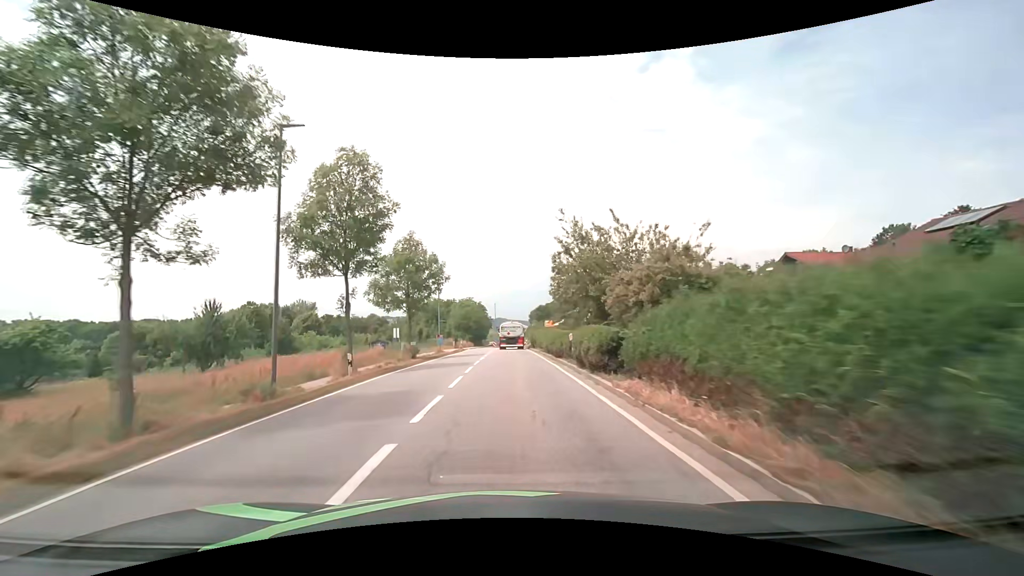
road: secondary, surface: asphalt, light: Day
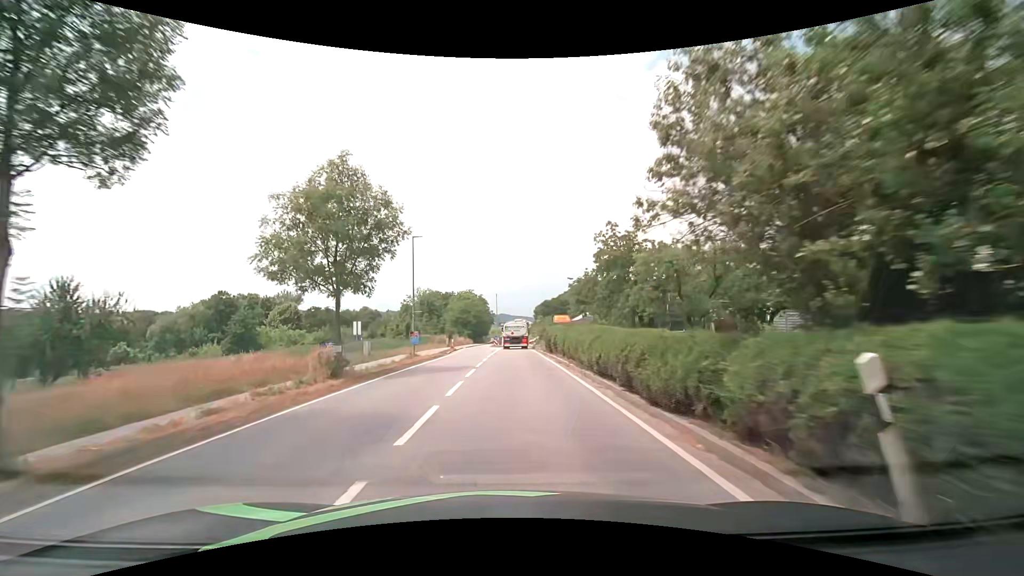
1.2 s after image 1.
(0.0, +14.9) m; 0°
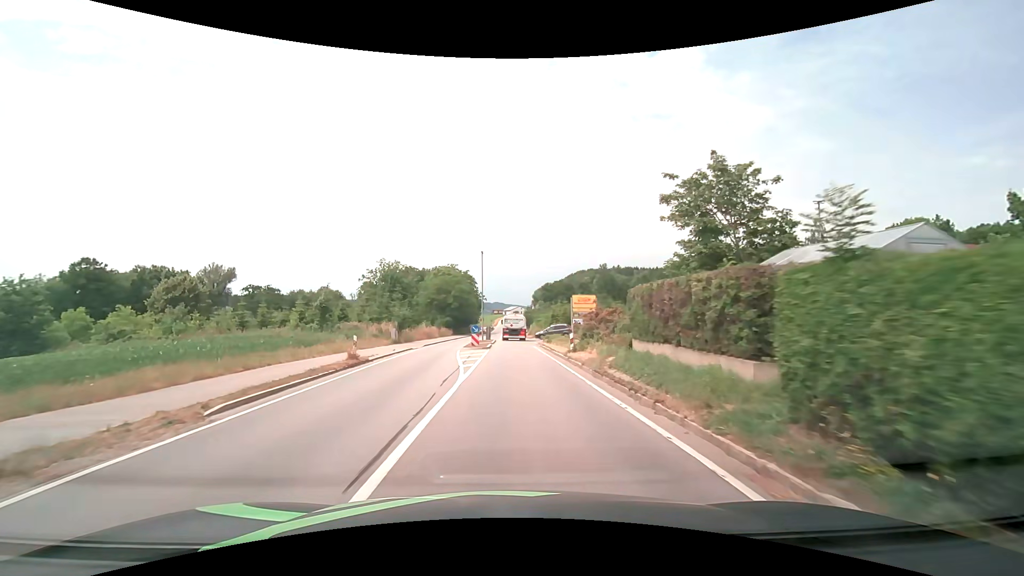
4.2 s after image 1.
(+0.2, +35.0) m; 0°
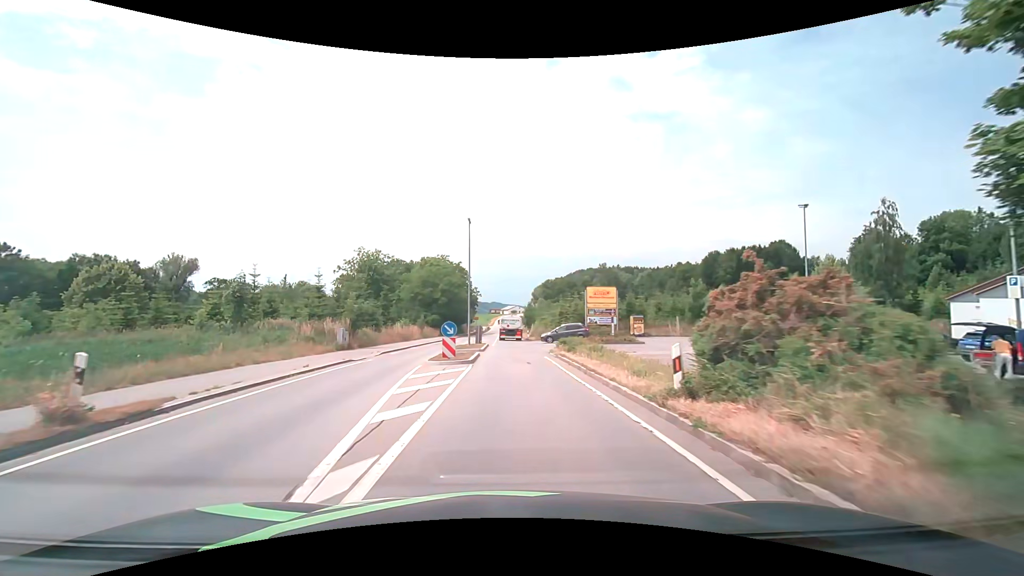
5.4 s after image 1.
(+0.1, +13.8) m; +1°
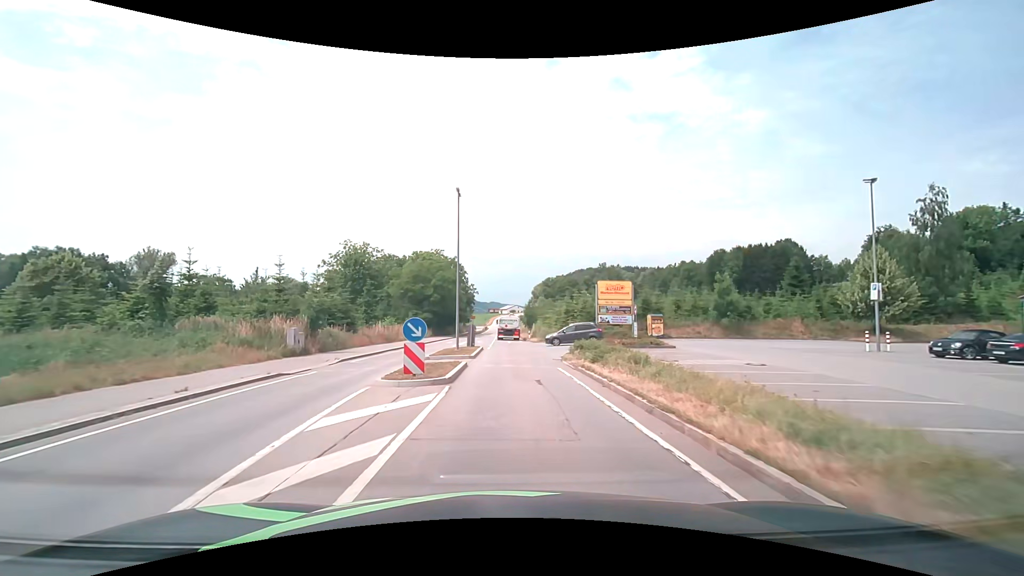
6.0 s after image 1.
(0.0, +7.0) m; 0°
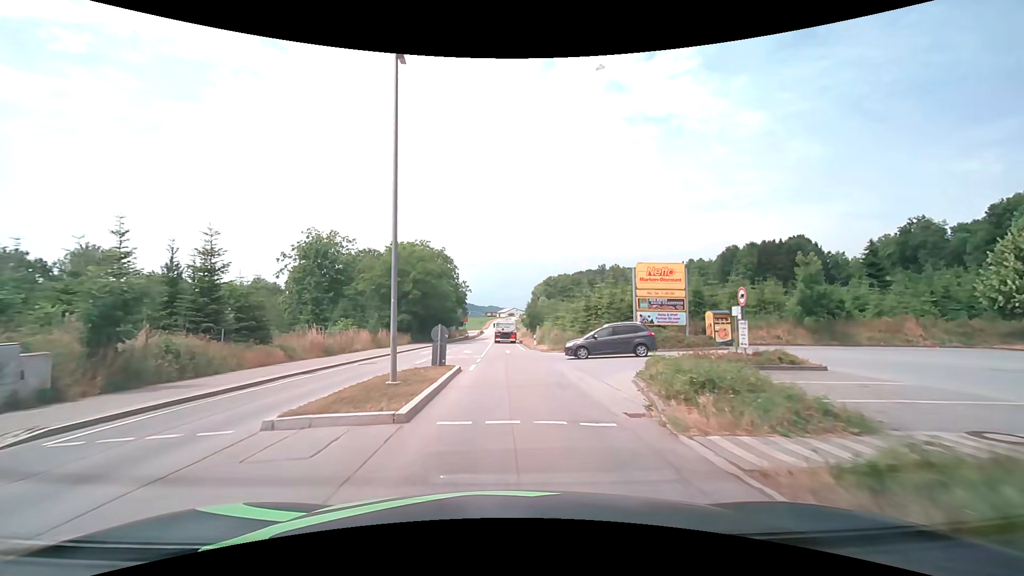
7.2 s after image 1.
(0.0, +14.2) m; 0°
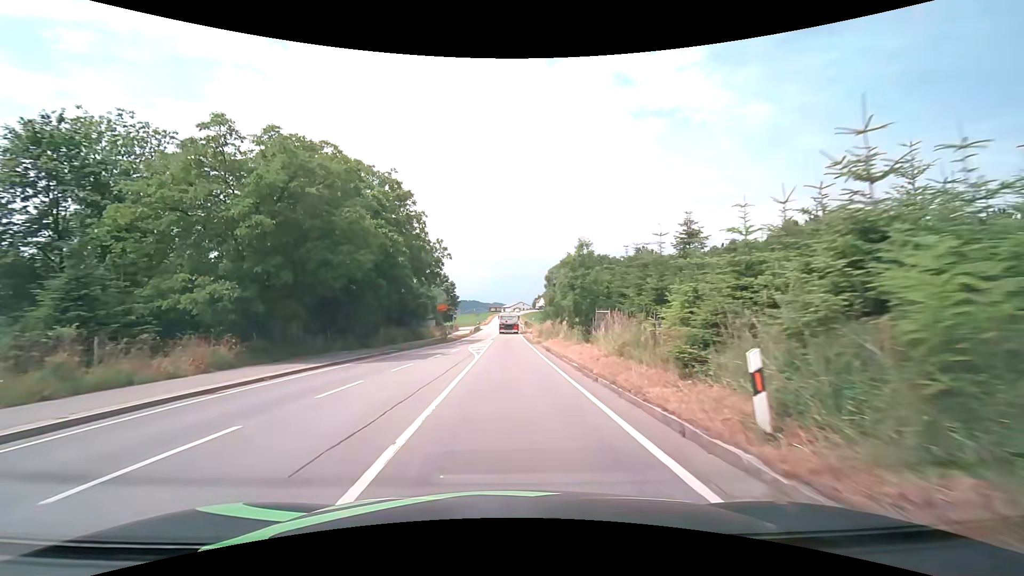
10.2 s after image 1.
(-0.2, +36.9) m; -1°
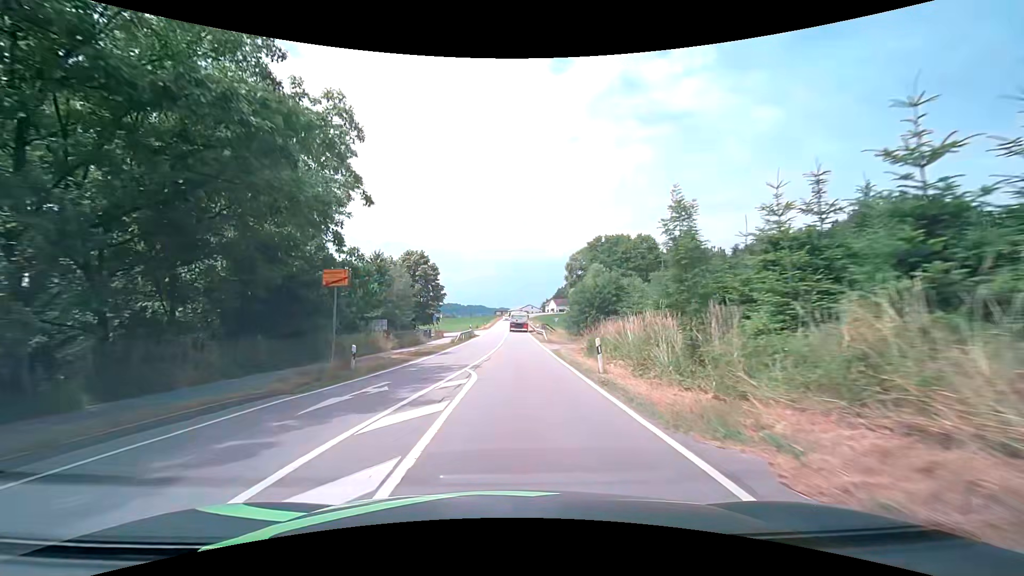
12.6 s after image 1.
(-0.1, +31.3) m; -1°
(0, +10) (0, +20) (+1, +30) (+1, +40) (+1, +50) (+2, +60) (+2, +70) (+2, +80) (+2, +90) (+2, +100) m
